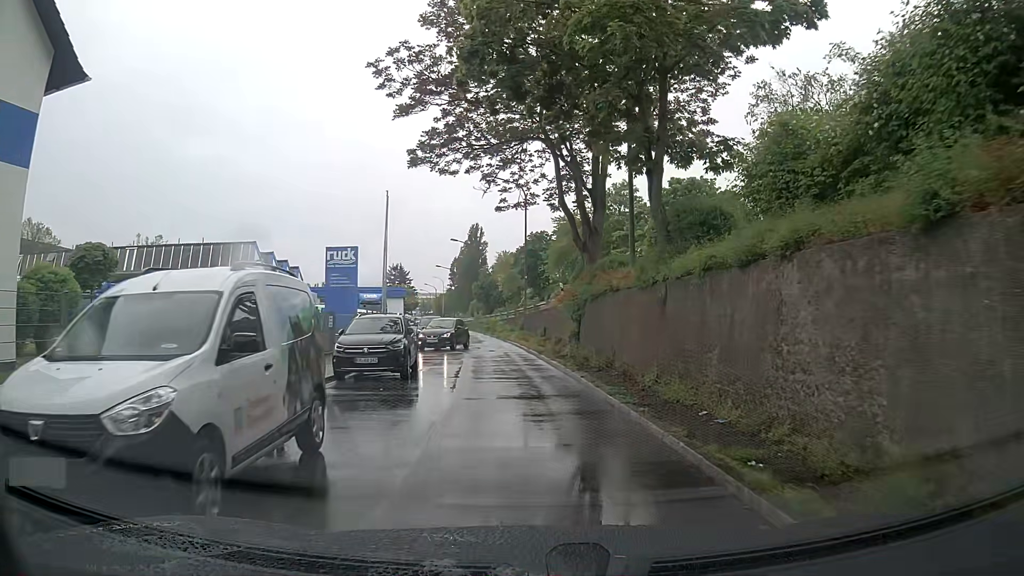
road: residential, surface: asphalt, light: Day
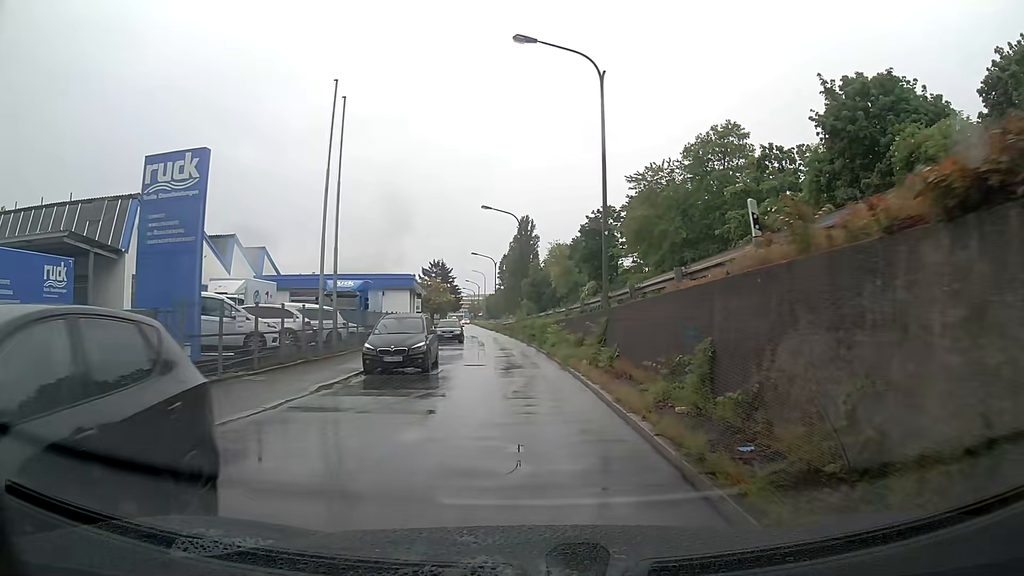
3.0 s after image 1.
(-0.8, +23.4) m; -4°
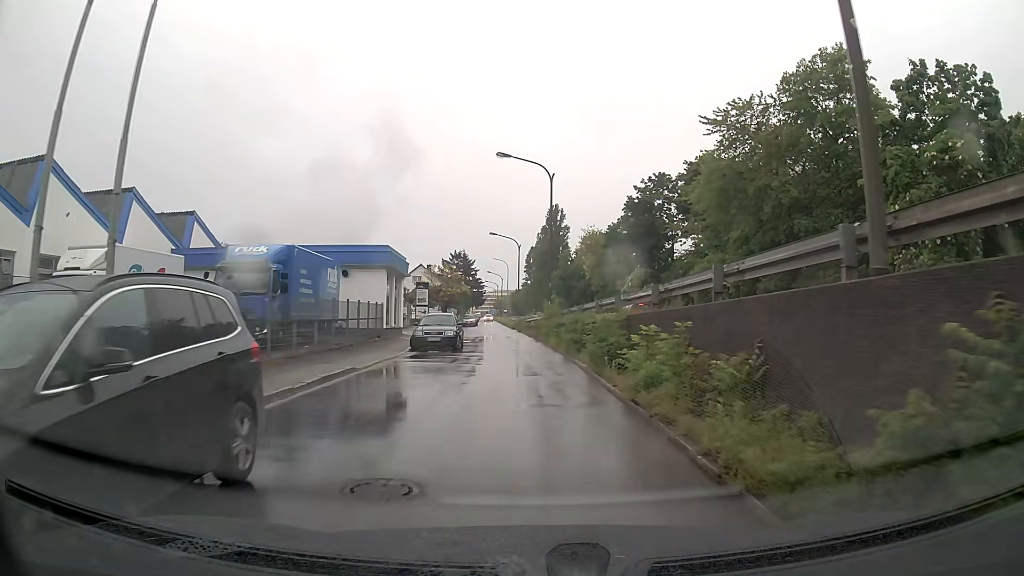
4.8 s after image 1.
(-0.3, +16.0) m; -2°
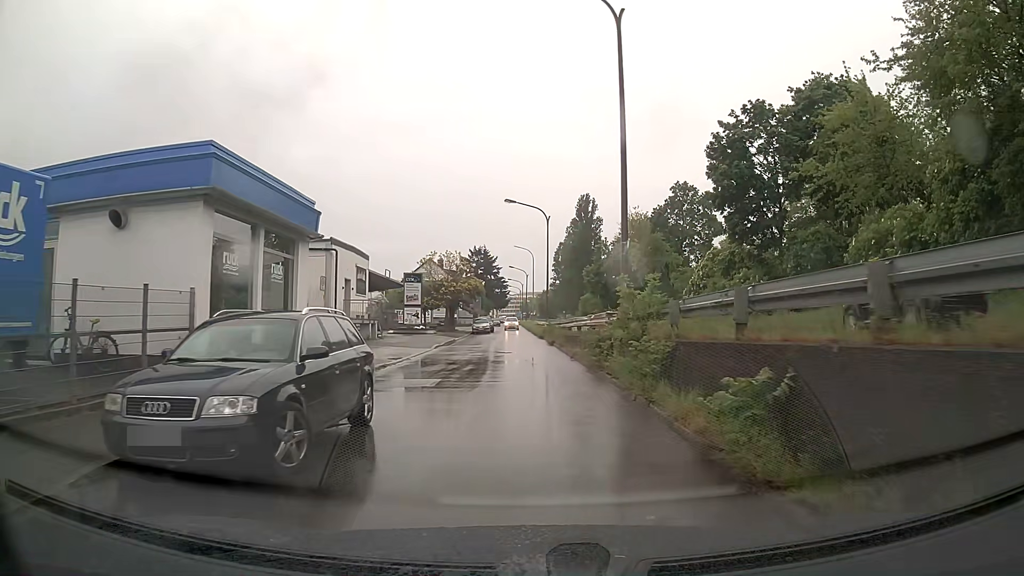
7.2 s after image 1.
(-0.5, +20.6) m; -2°
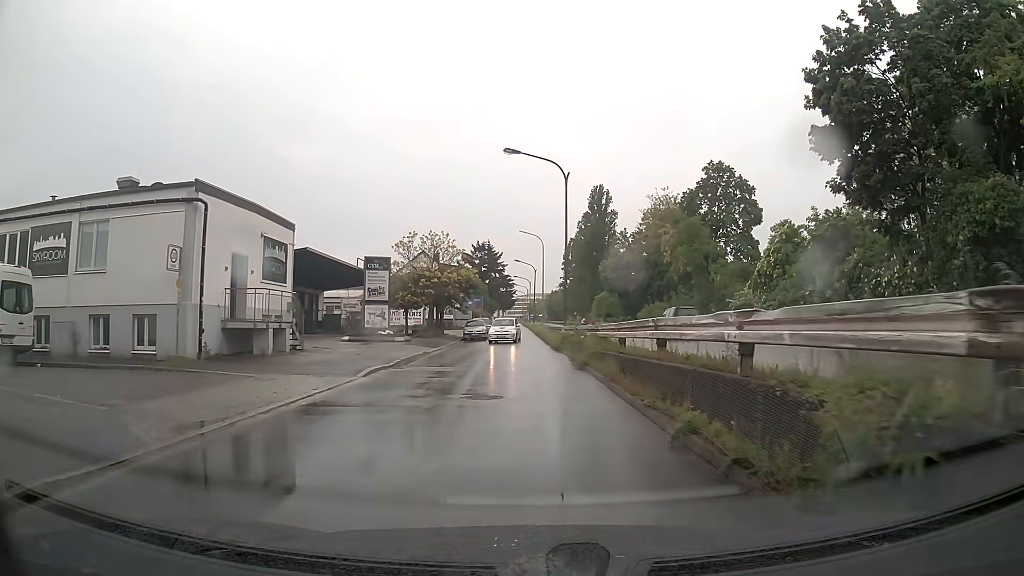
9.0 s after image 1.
(-0.2, +14.6) m; -2°
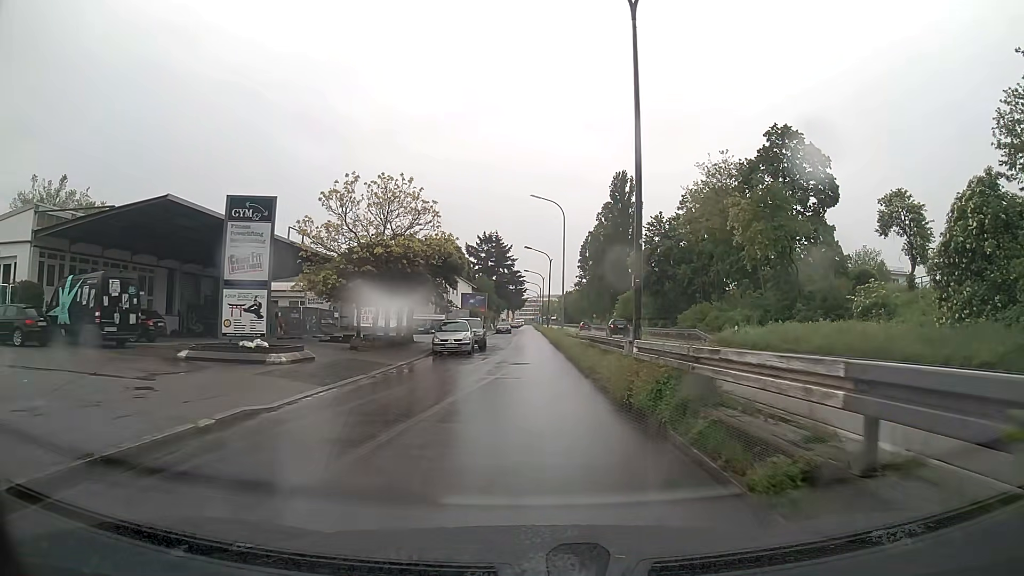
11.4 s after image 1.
(+0.1, +19.0) m; -1°
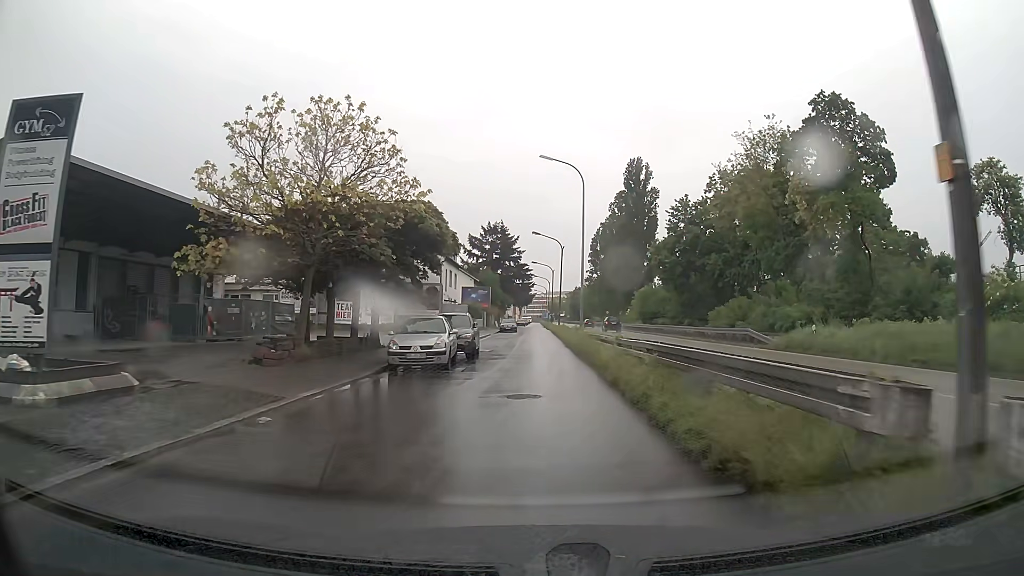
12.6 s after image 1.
(0.0, +10.0) m; 0°
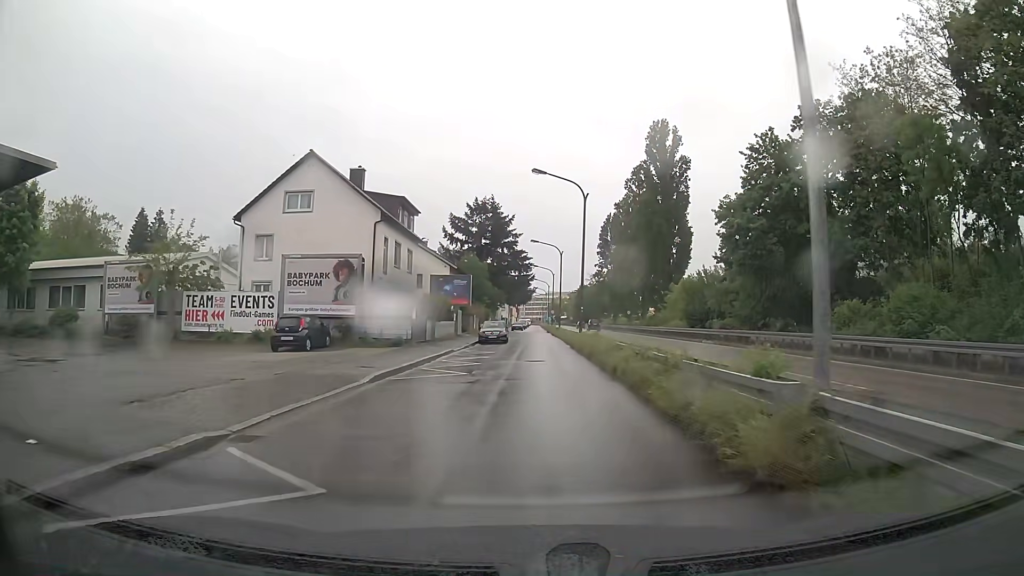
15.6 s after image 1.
(0.0, +27.9) m; 0°
(0, +10) (0, +20) (0, +30) (0, +40) (0, +50) (0, +60) (0, +70) (0, +80) (+1, +90) (+1, +100) m
